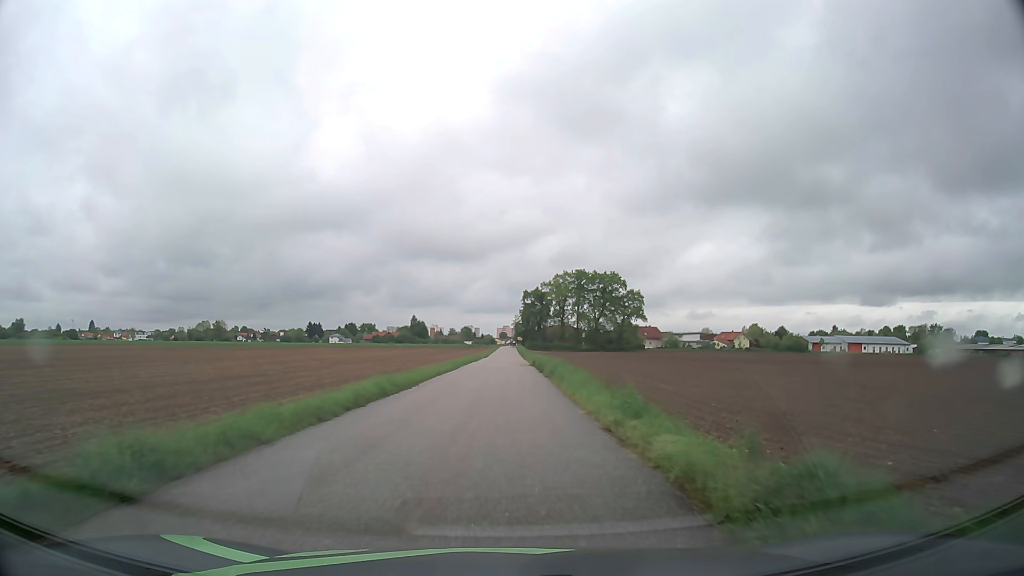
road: residential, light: Day
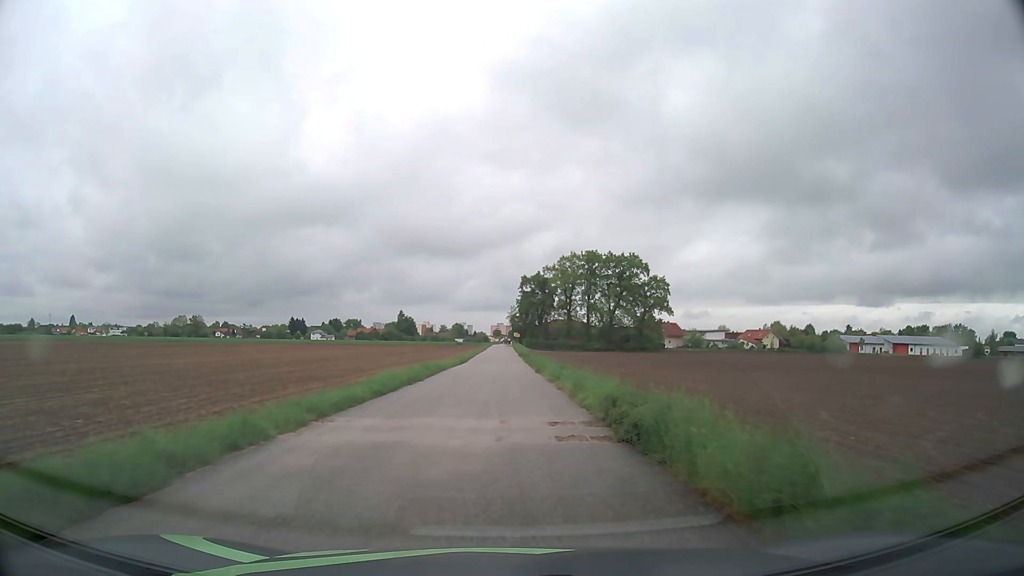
(+0.1, +38.2) m; 0°
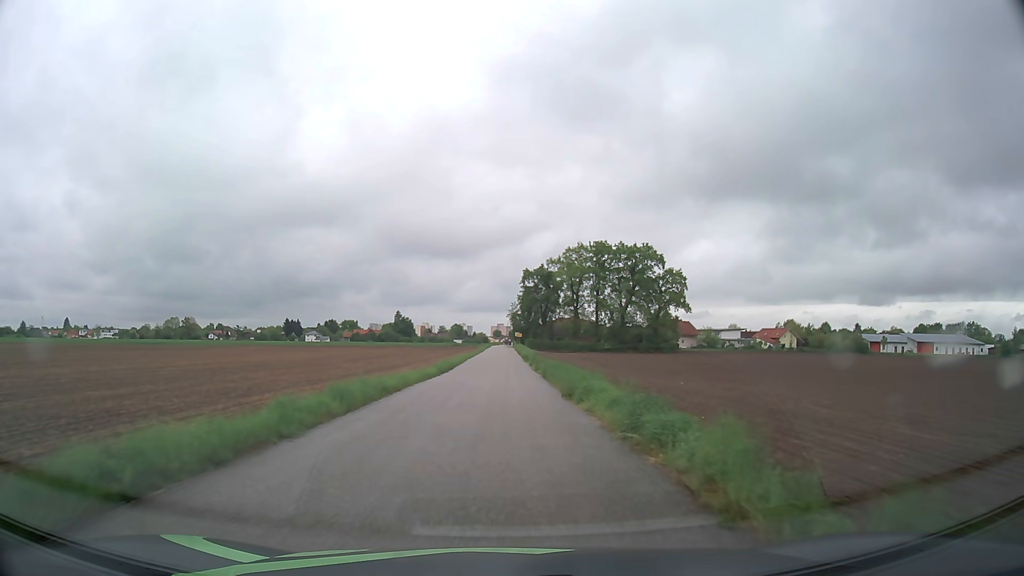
(0.0, +15.7) m; 0°
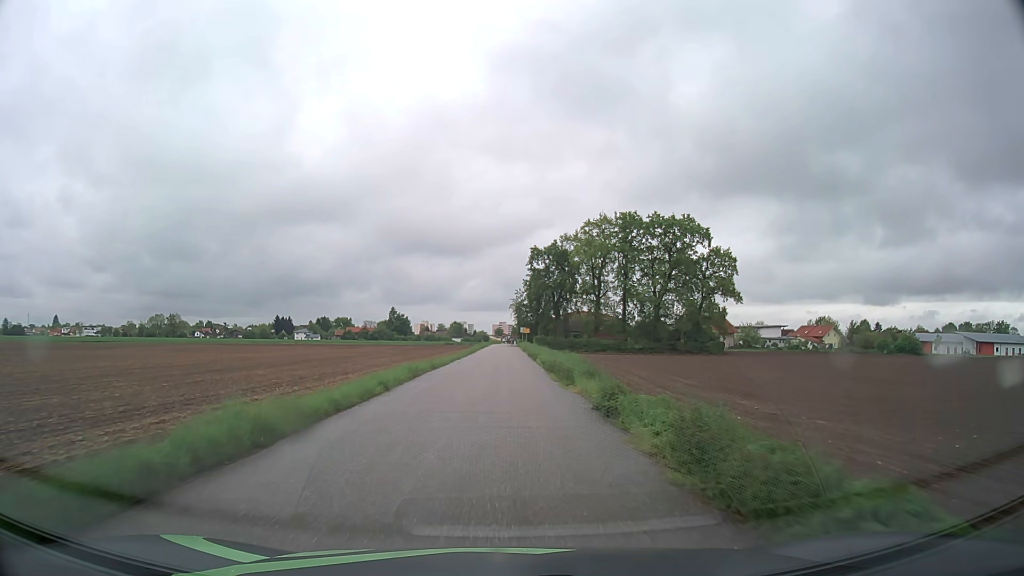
(-0.2, +31.9) m; -1°
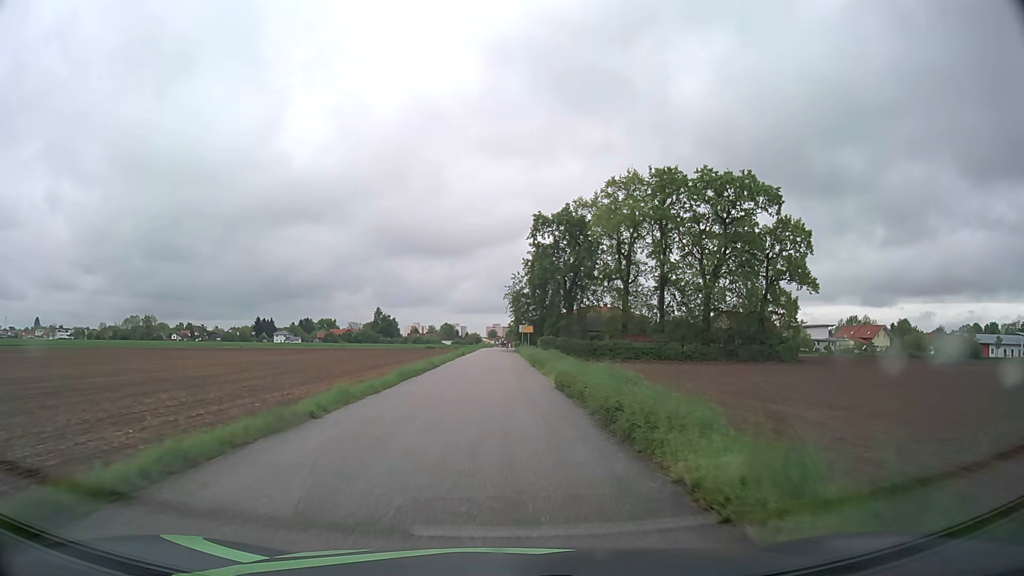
(+0.2, +32.4) m; +1°
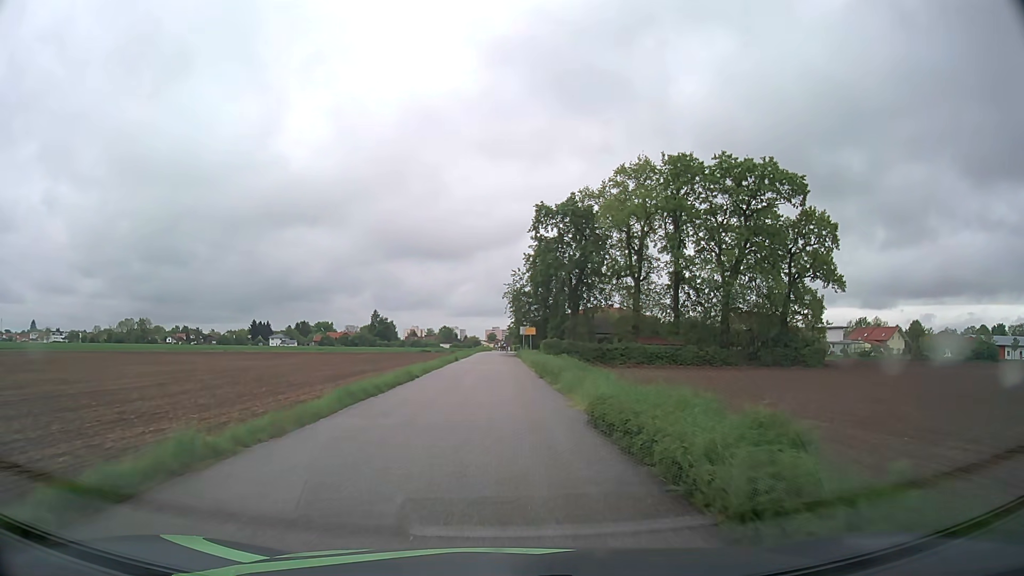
(0.0, +7.6) m; 0°
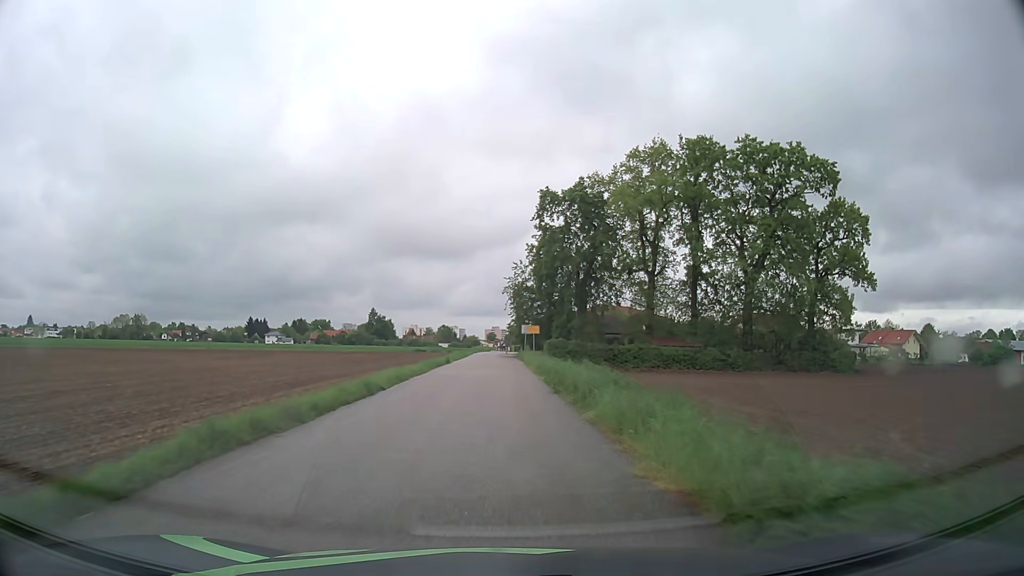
(0.0, +7.3) m; 0°
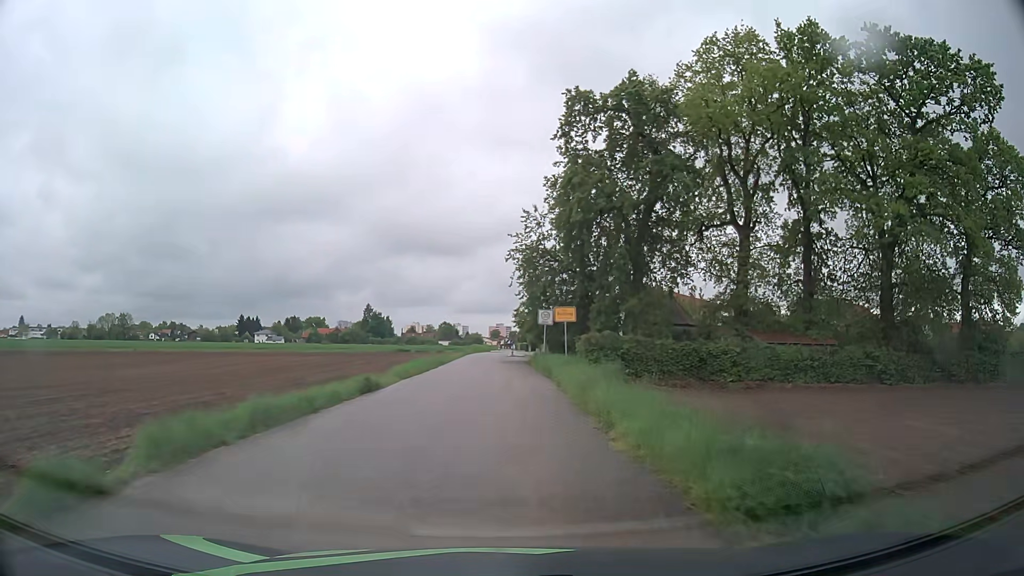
(0.0, +26.7) m; 0°
(0, +10) (0, +20) (-1, +30) (-1, +40) (-2, +50) (-2, +60) (0, +70) (+1, +80) (+1, +90) (+1, +100) m
